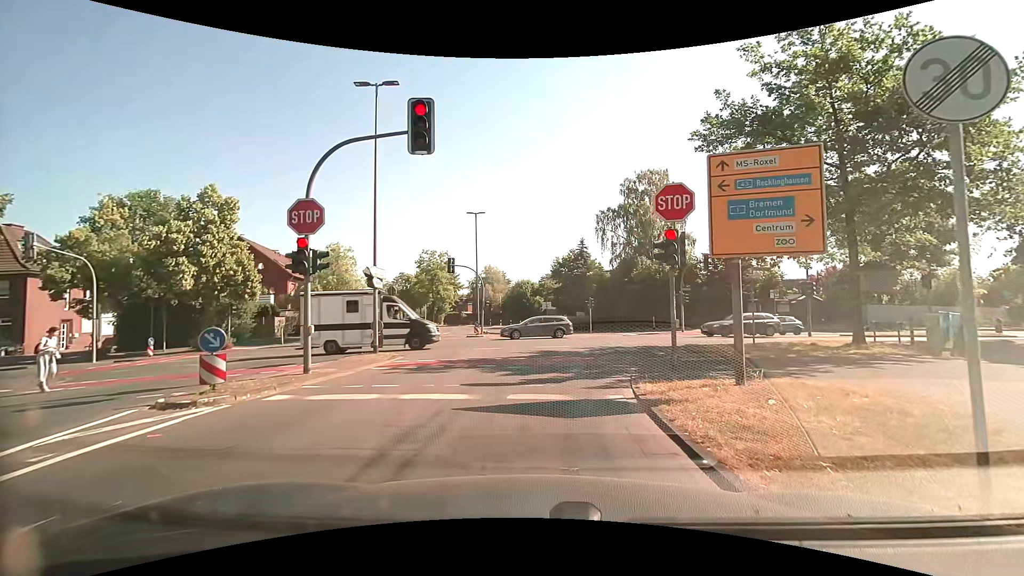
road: tertiary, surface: asphalt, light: Day
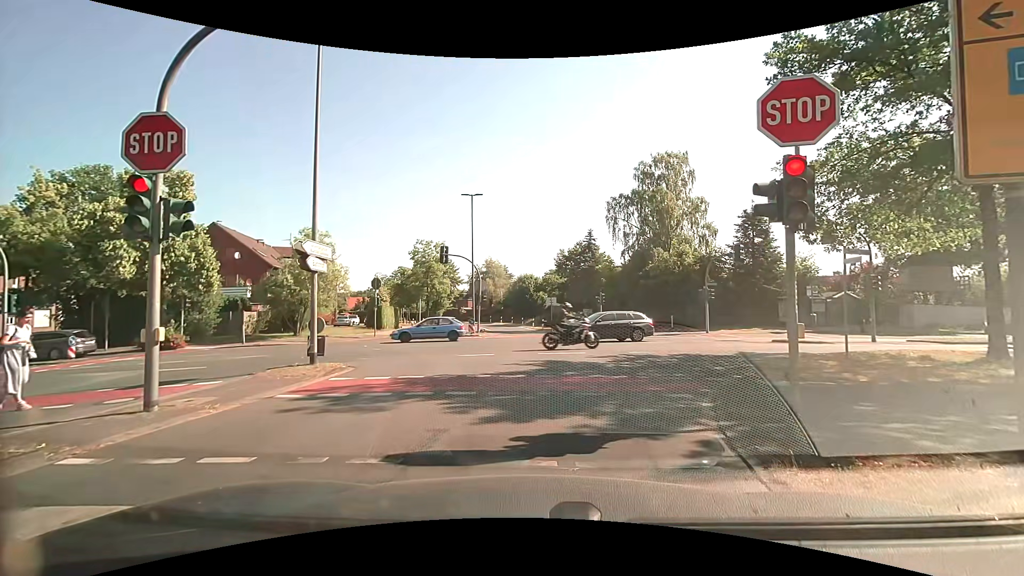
(0.0, +5.0) m; +1°
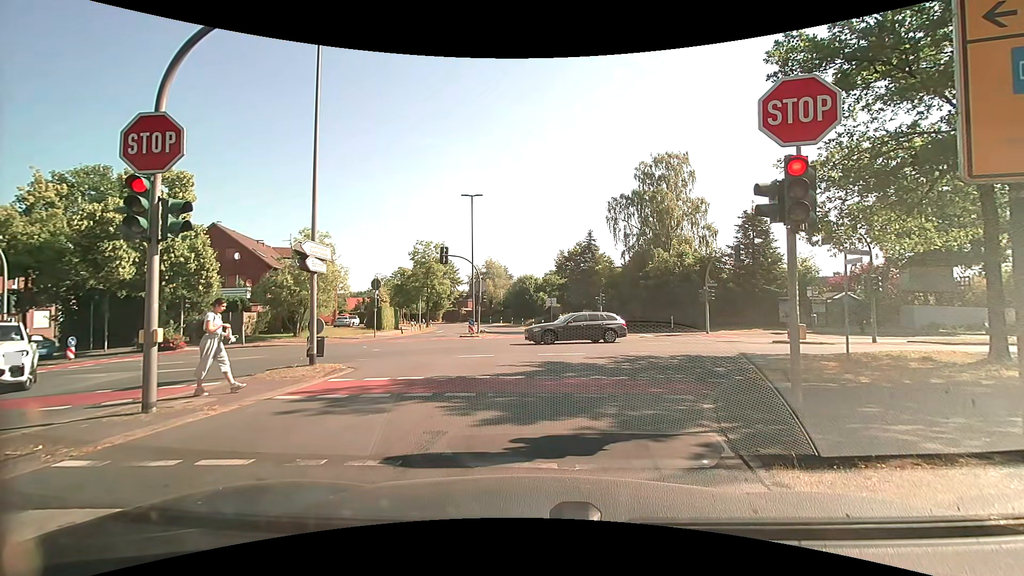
(0.0, +0.1) m; 0°
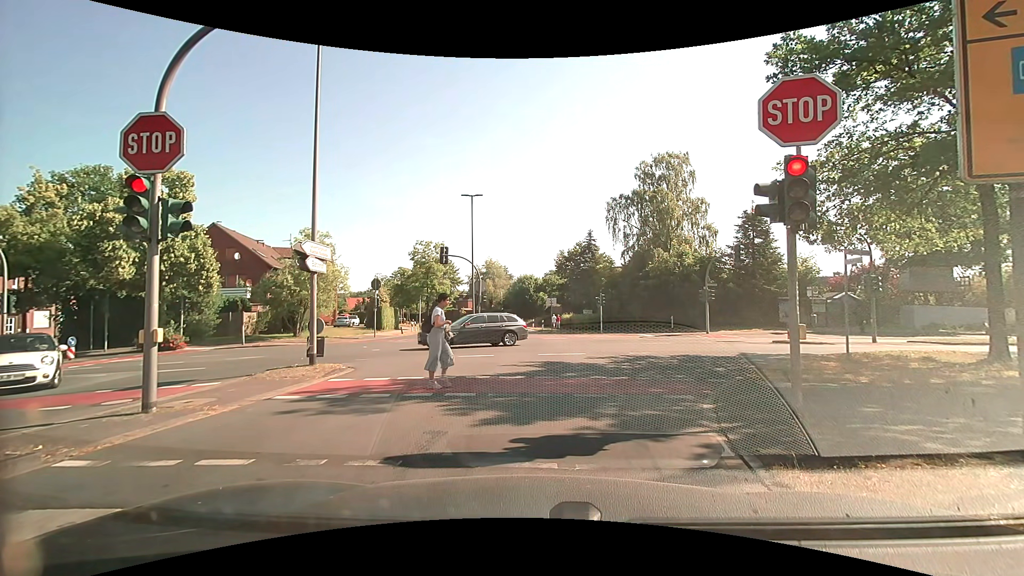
(0.0, 0.0) m; 0°
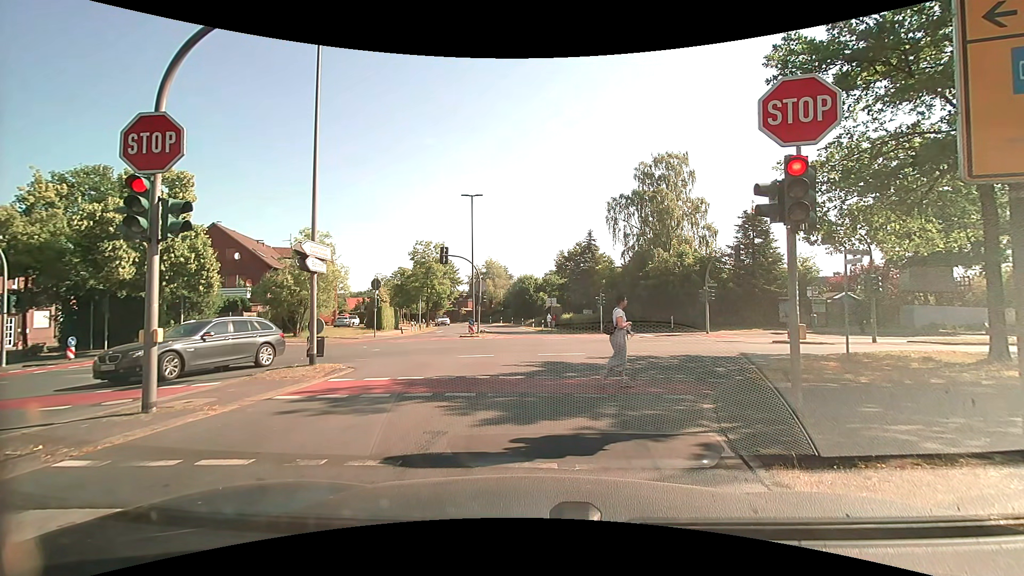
(0.0, 0.0) m; 0°
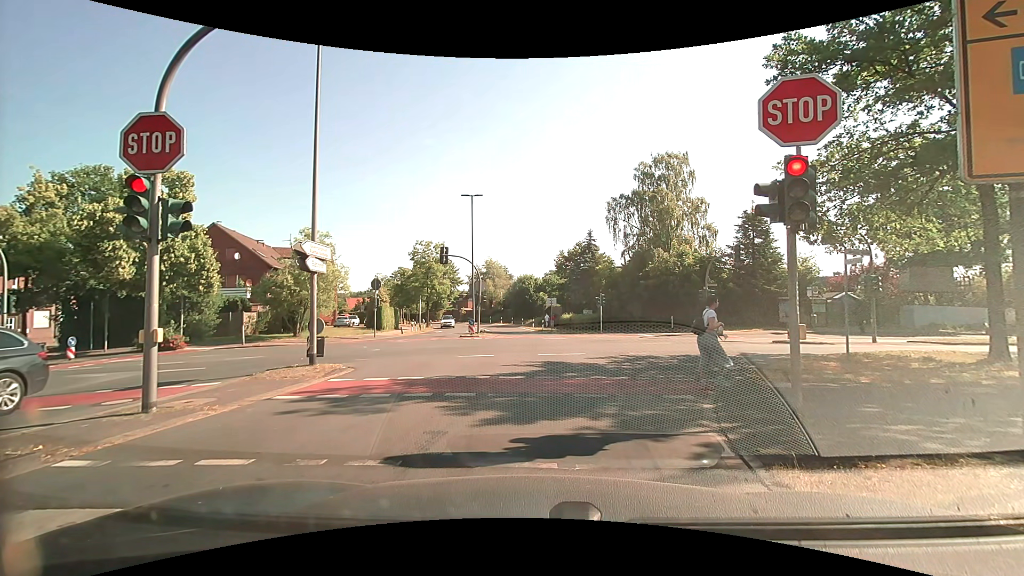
(0.0, 0.0) m; 0°
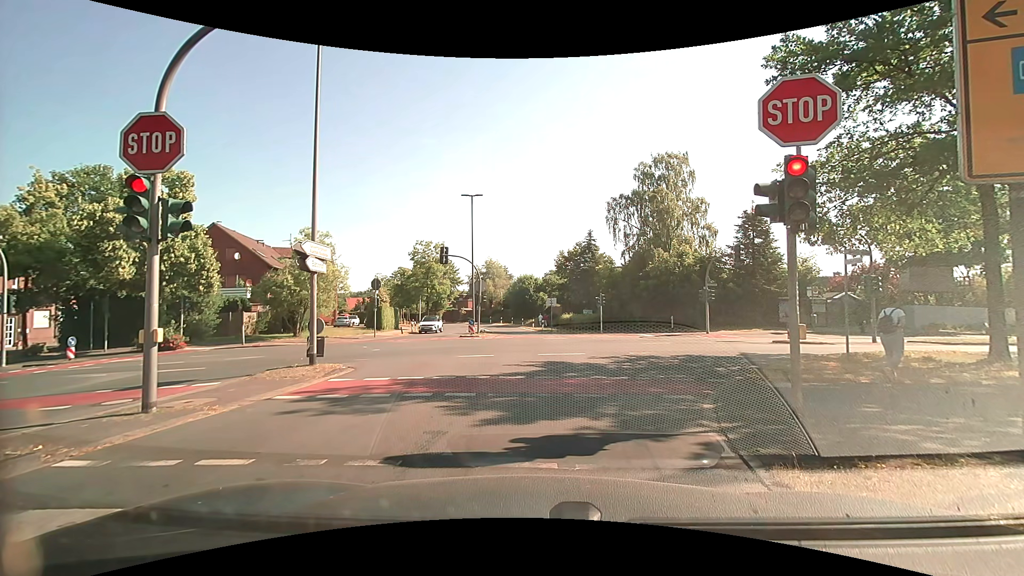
(0.0, 0.0) m; 0°
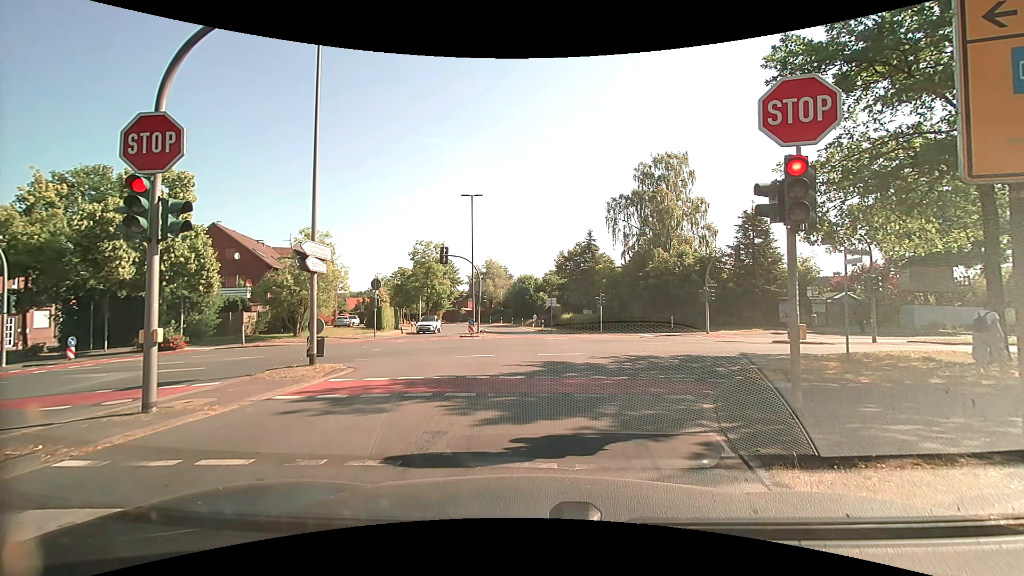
(0.0, 0.0) m; 0°
(0, +10) (0, +20) (-1, +30) (-2, +40) (-3, +50) (-5, +60) (-8, +69) (-12, +78) (-17, +87) (-22, +95) m
